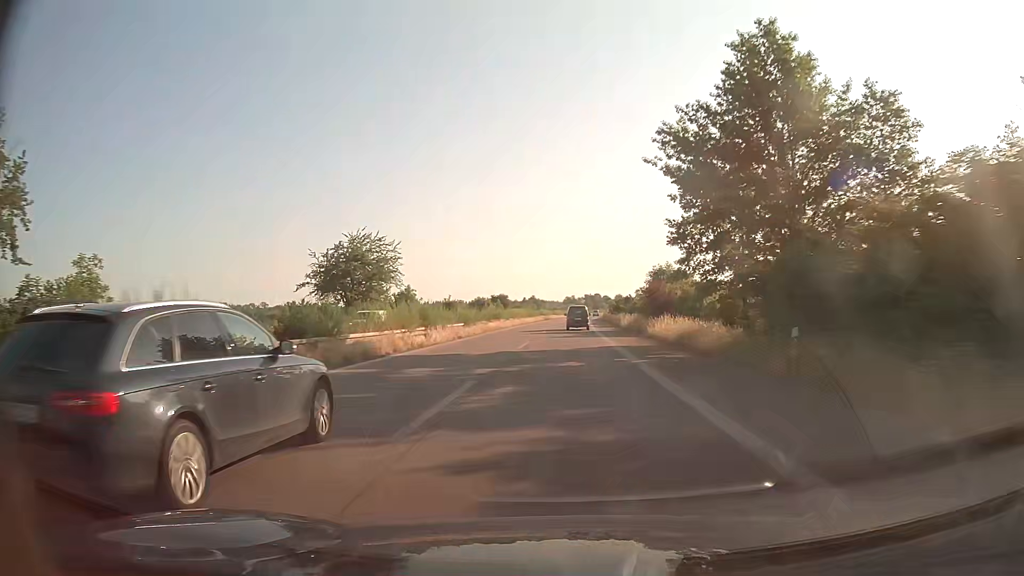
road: trunk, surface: asphalt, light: Day
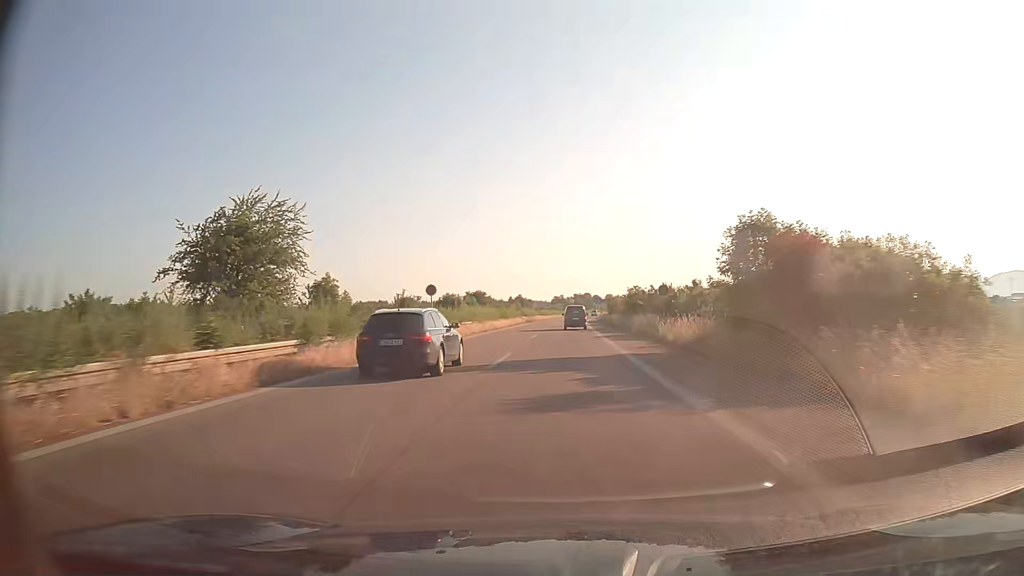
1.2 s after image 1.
(+0.2, +27.1) m; +1°
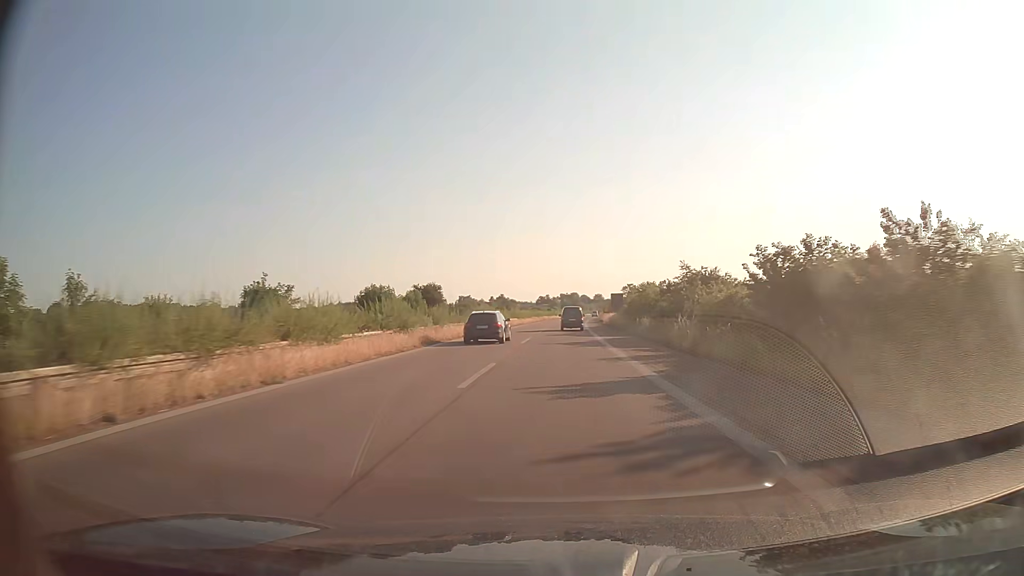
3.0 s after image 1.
(+0.4, +40.5) m; +1°
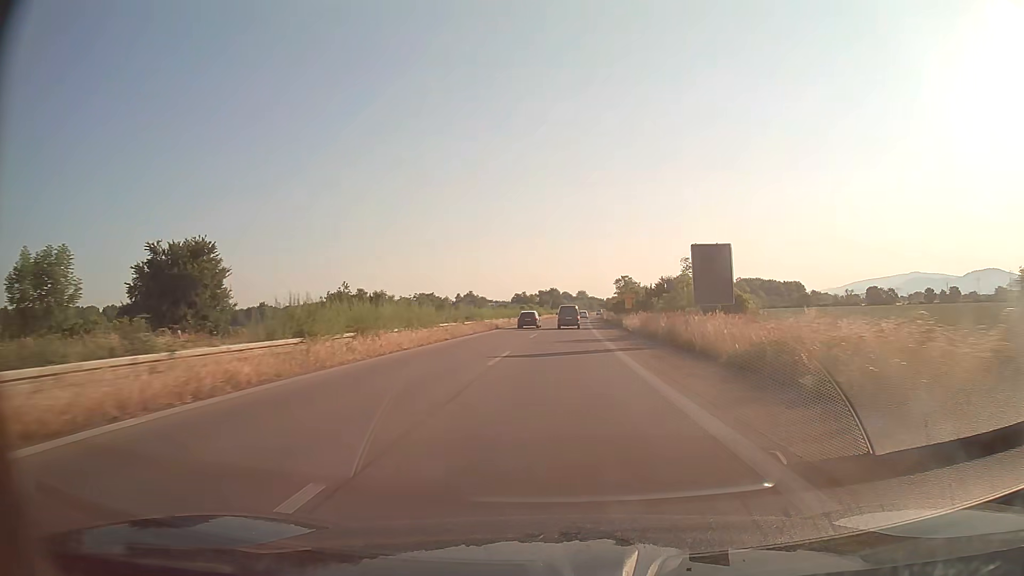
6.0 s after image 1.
(+1.0, +67.3) m; +2°
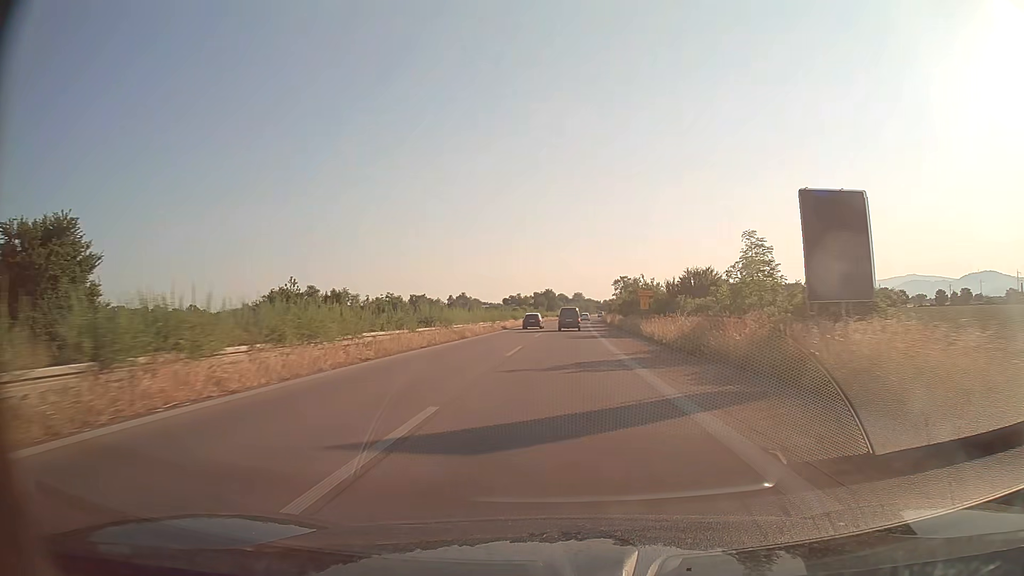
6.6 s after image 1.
(0.0, +13.5) m; 0°
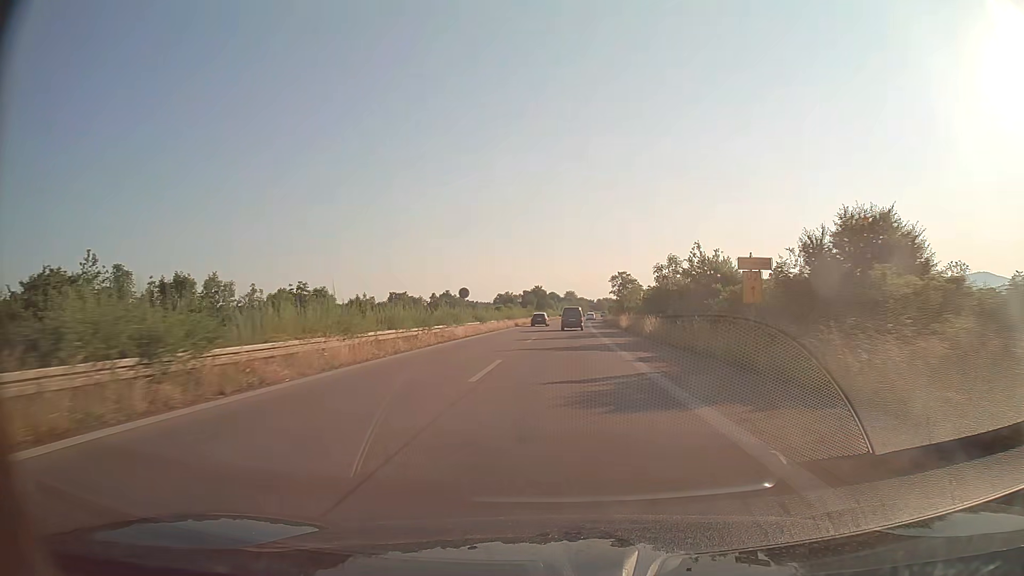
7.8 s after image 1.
(+0.2, +27.0) m; +1°
